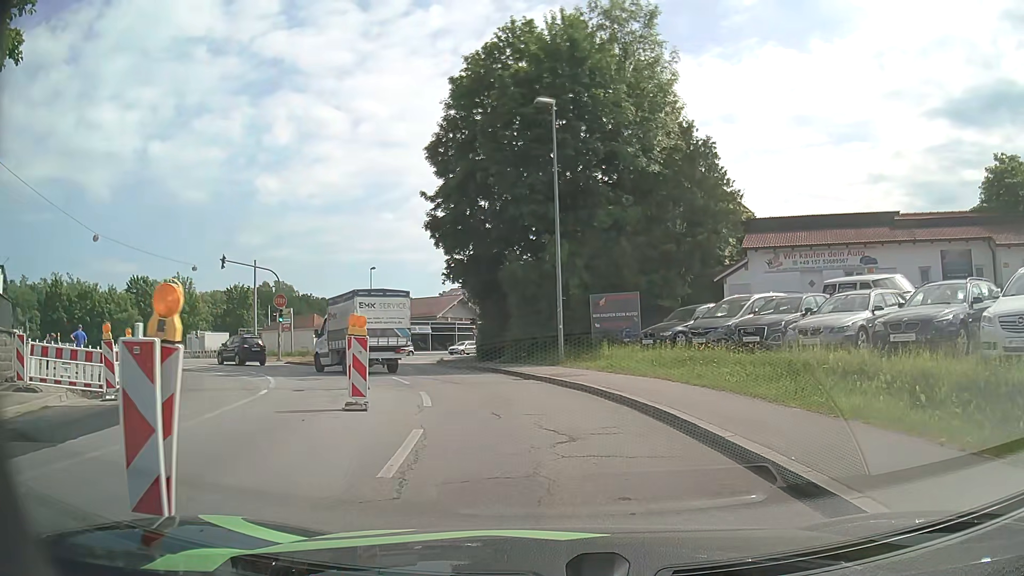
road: tertiary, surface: asphalt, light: Day
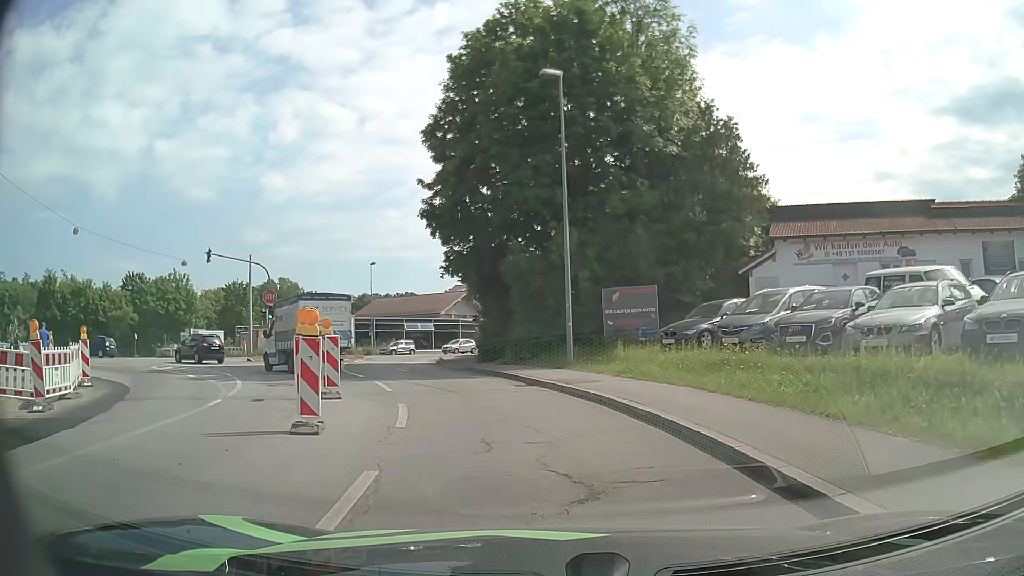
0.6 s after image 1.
(-0.1, +2.8) m; -1°
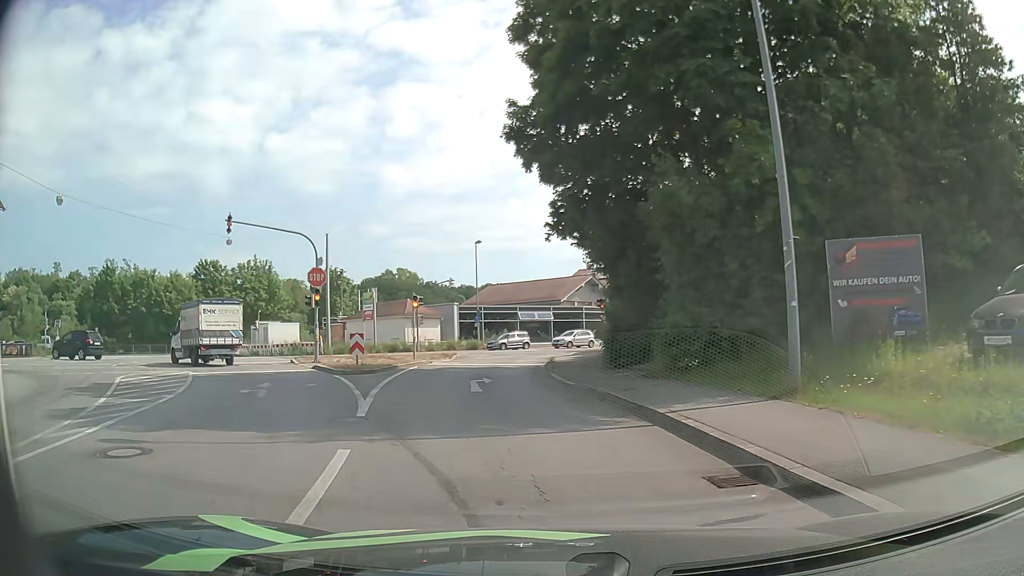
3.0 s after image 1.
(-0.9, +11.4) m; -10°
(-2, +10) (-7, +18) (-14, +26) (-22, +31) (-32, +33) (-41, +29) (-49, +23) (-57, +17) (-64, +10) (-72, +4) m
